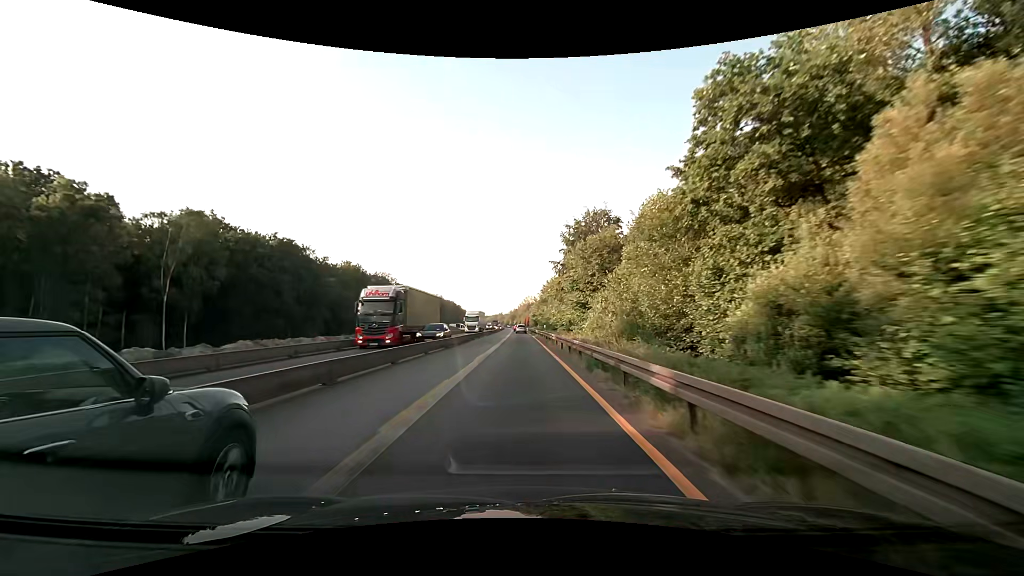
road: motorway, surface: asphalt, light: Day
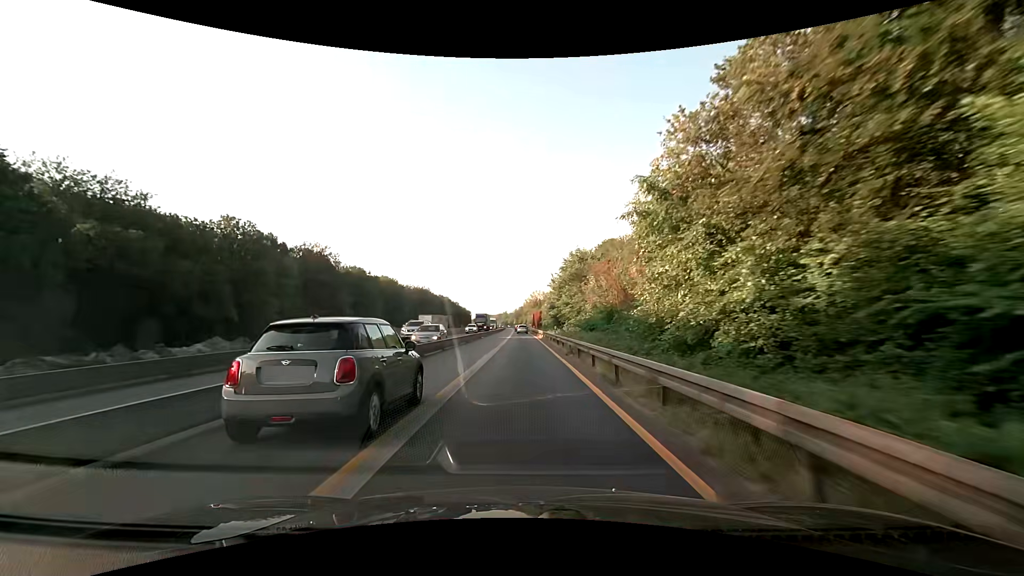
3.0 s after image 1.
(-0.6, +62.6) m; -1°
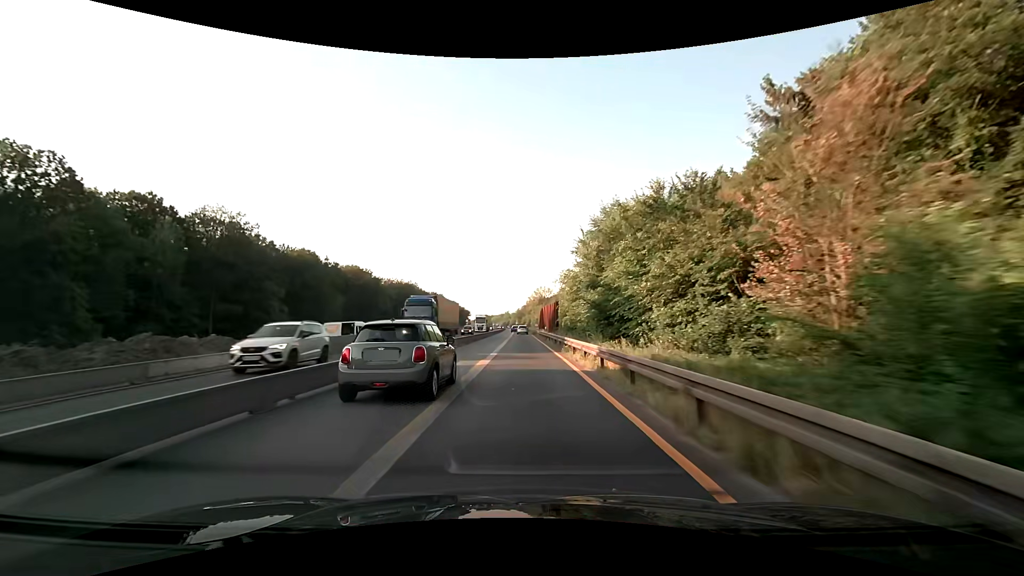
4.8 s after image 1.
(-0.2, +37.5) m; 0°
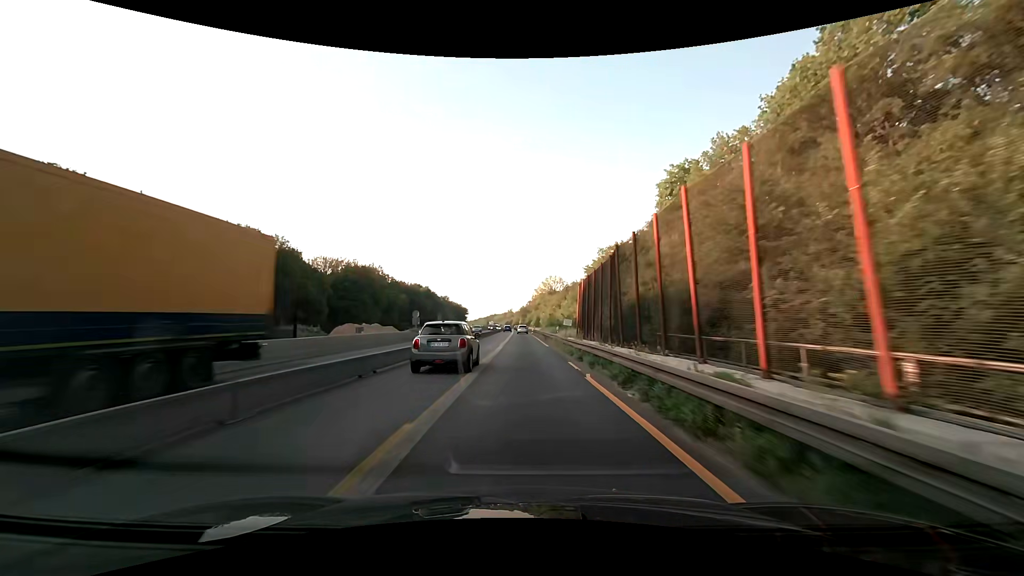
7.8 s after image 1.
(-0.3, +62.5) m; -1°
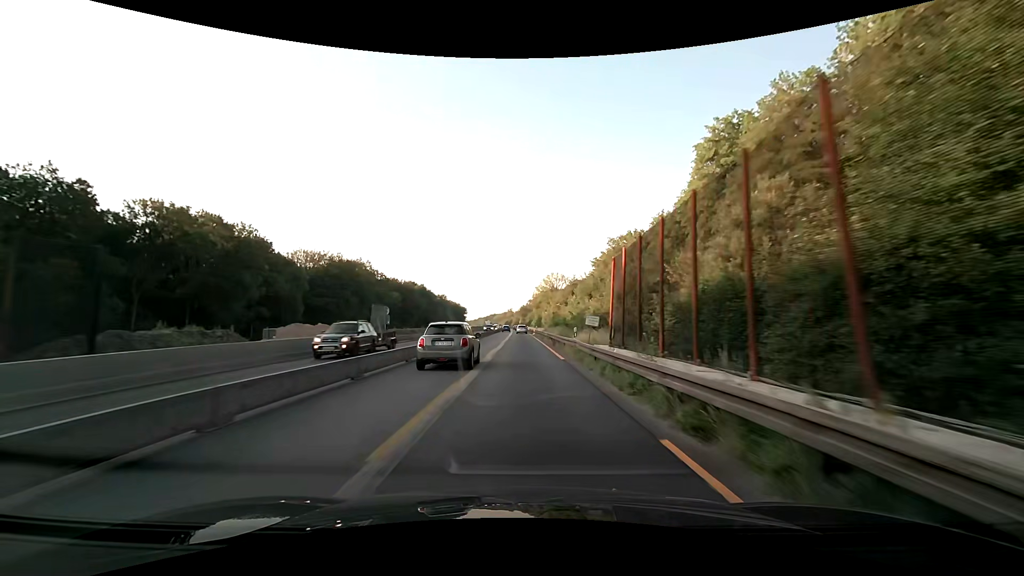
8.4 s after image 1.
(0.0, +12.5) m; 0°
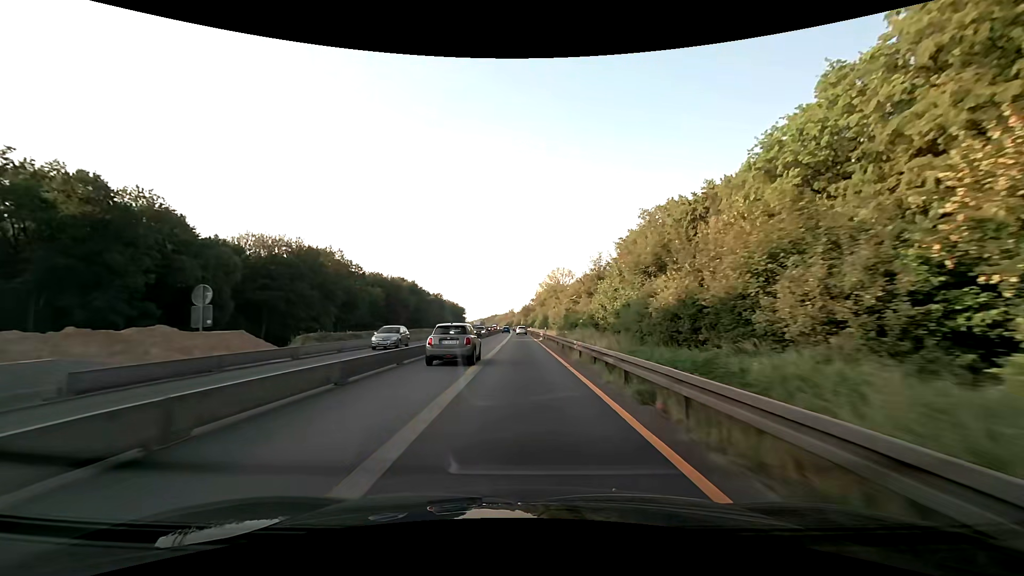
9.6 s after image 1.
(0.0, +25.0) m; 0°
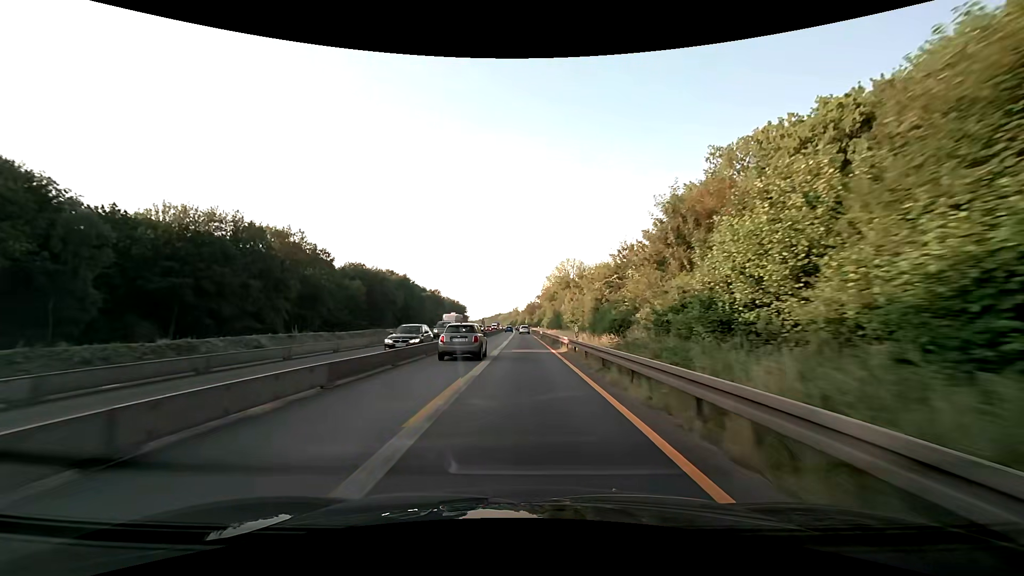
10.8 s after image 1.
(-0.1, +25.0) m; 0°
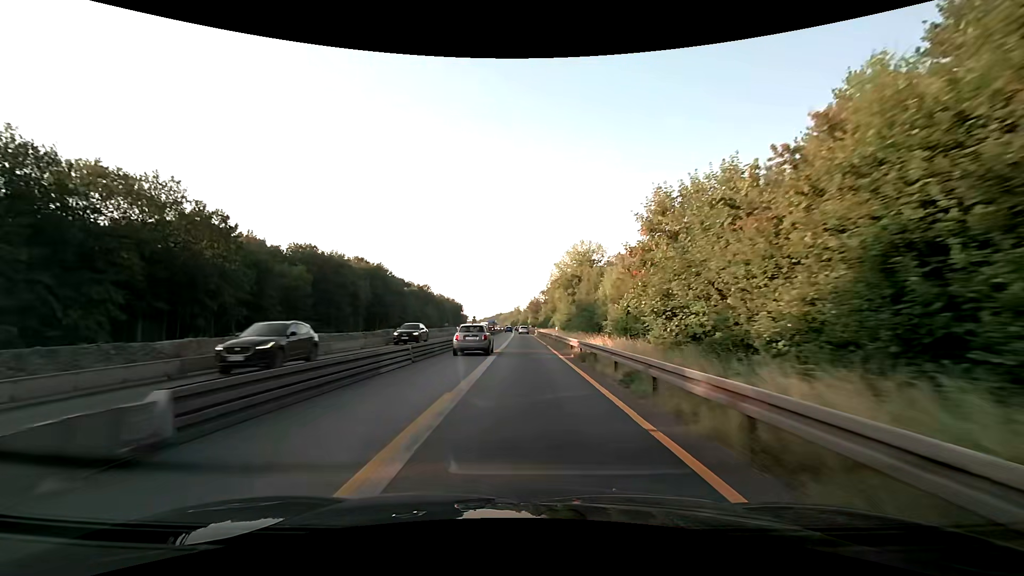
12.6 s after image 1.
(-0.1, +37.5) m; 0°
(0, +10) (0, +20) (0, +30) (0, +40) (0, +50) (0, +60) (0, +70) (0, +80) (0, +90) (-1, +100) m
